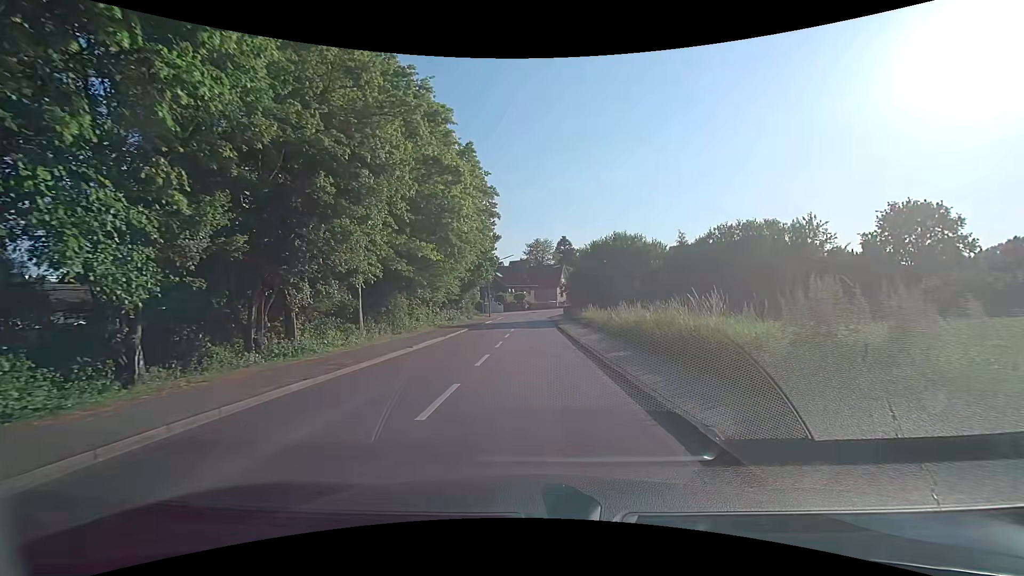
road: secondary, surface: asphalt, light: Day
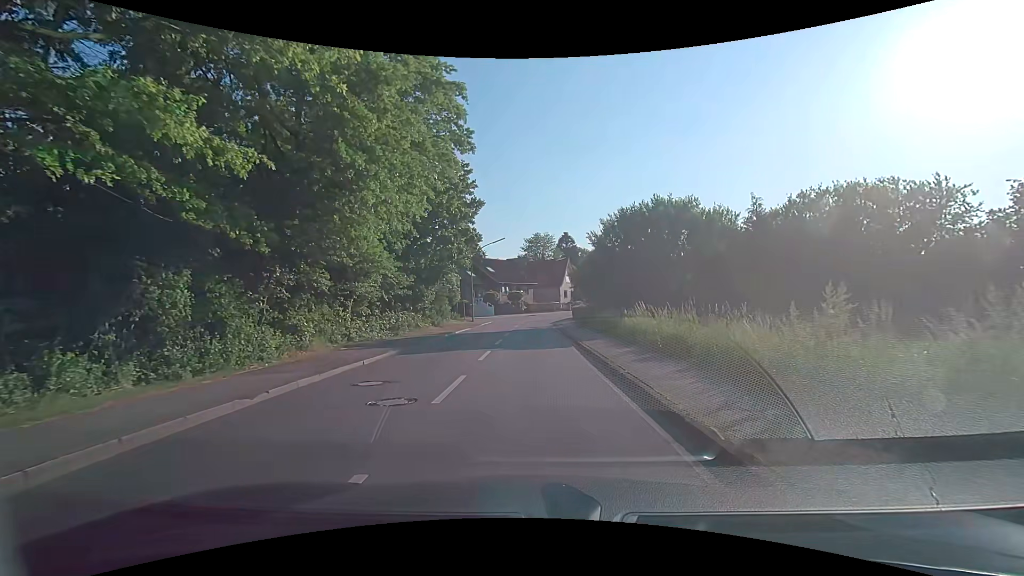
(+0.2, +16.9) m; +1°
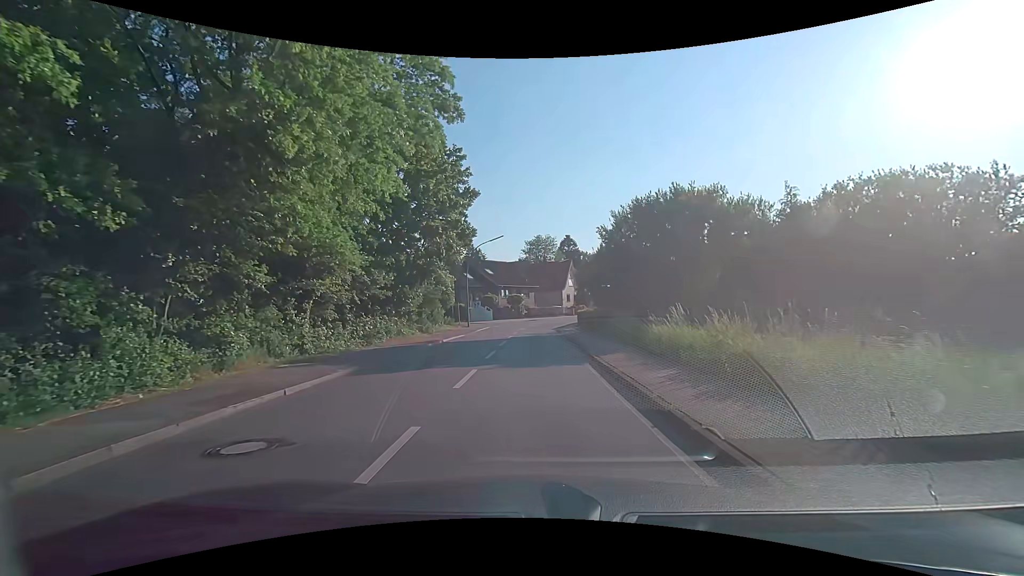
(0.0, +4.2) m; 0°
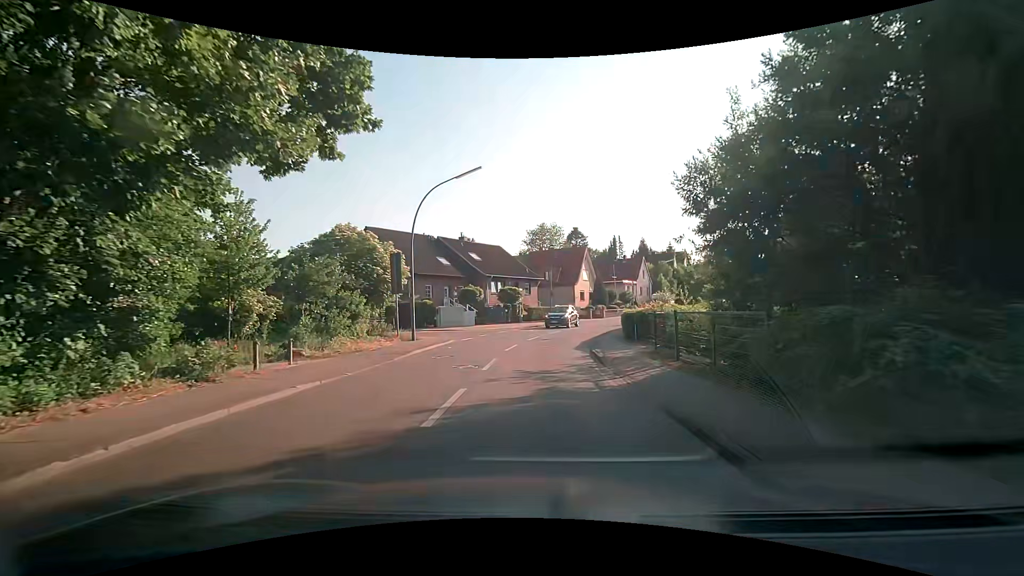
(-0.2, +21.0) m; -1°
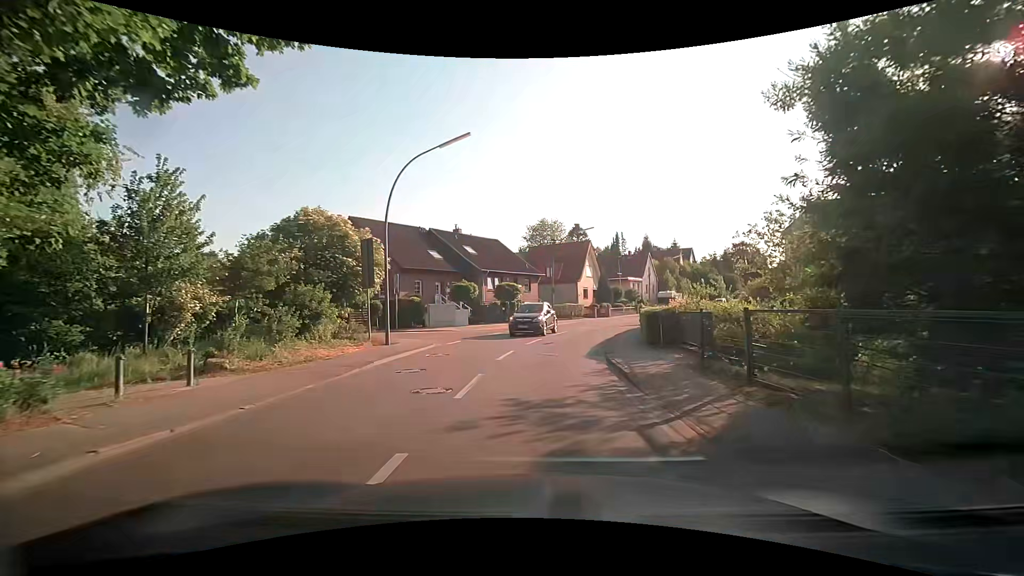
(0.0, +4.2) m; 0°
(0, +10) (+1, +20) (+3, +30) (+6, +39) (+10, +48) (+15, +57) (+20, +66) (+25, +74) (+30, +83) (+35, +92) m
